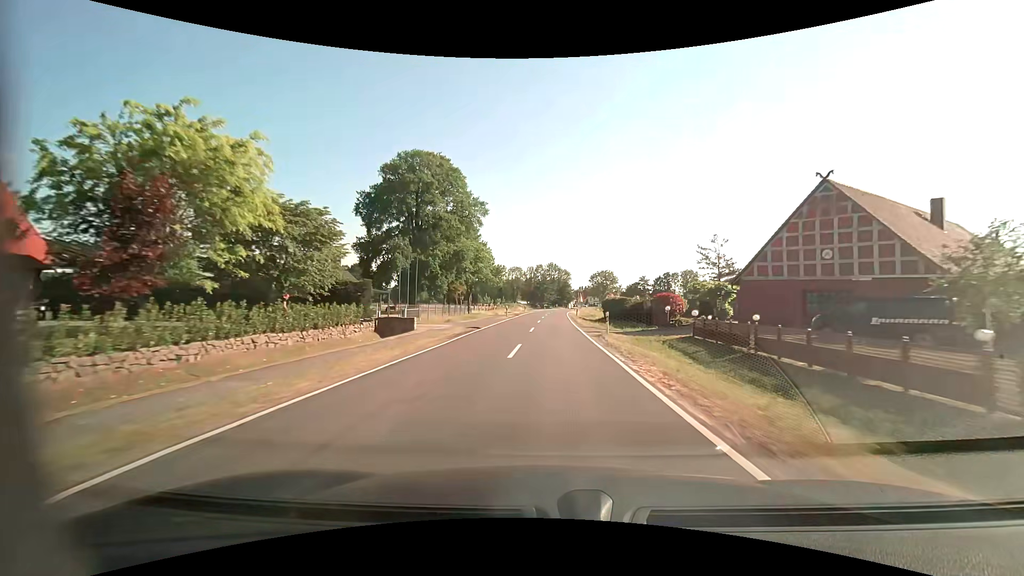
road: tertiary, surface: asphalt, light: Day
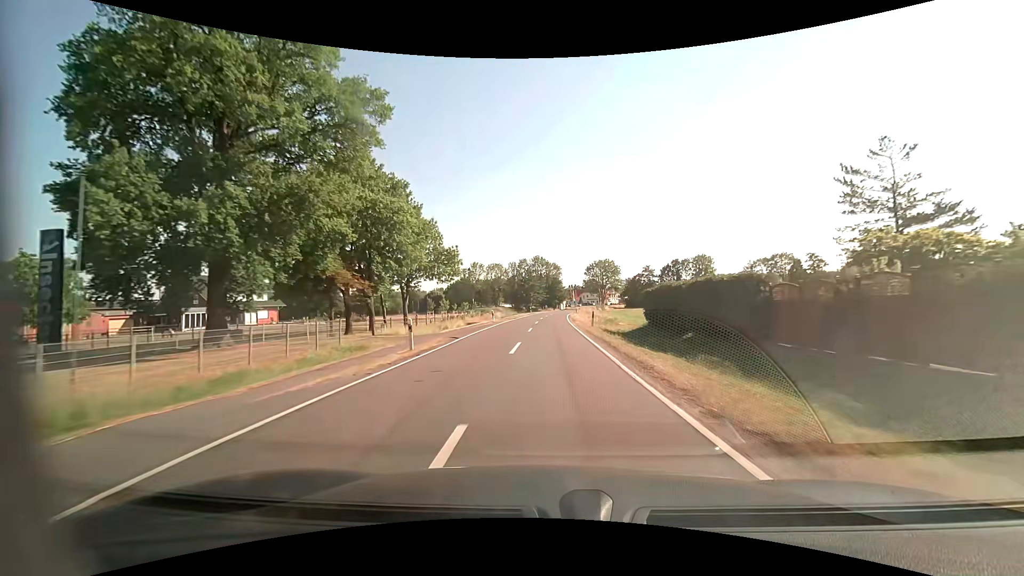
(+0.3, +34.3) m; +1°
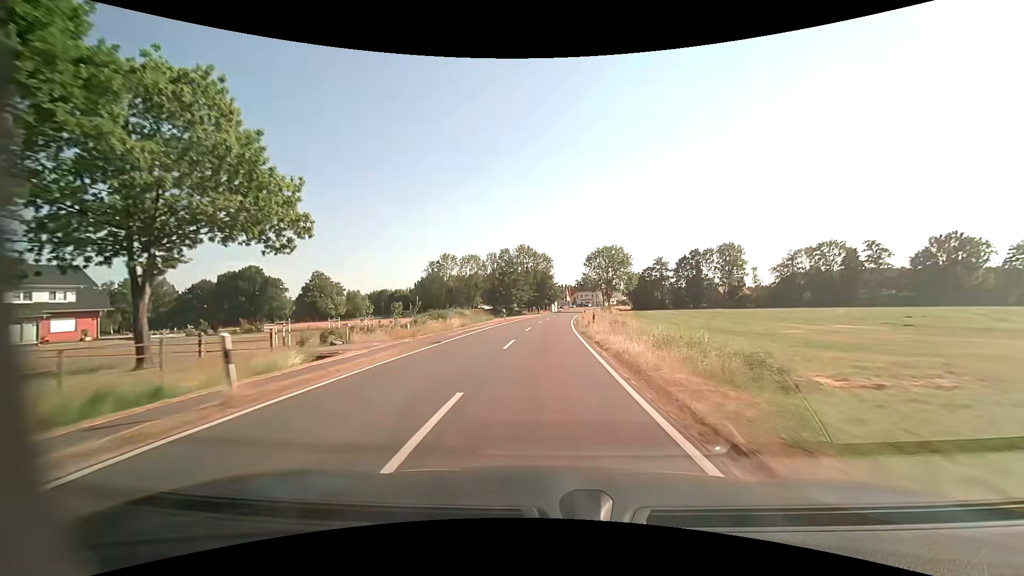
(+0.4, +34.3) m; +1°
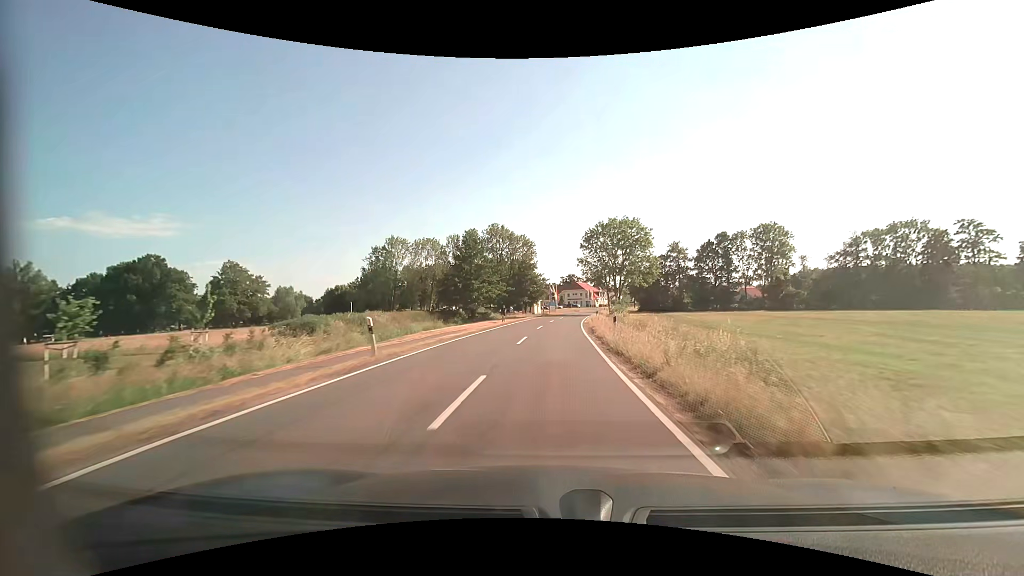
(+0.4, +34.3) m; +2°
(0, +10) (0, +20) (+1, +30) (+2, +40) (+2, +50) (+3, +60) (+5, +70) (+6, +80) (+8, +90) (+10, +99) m
